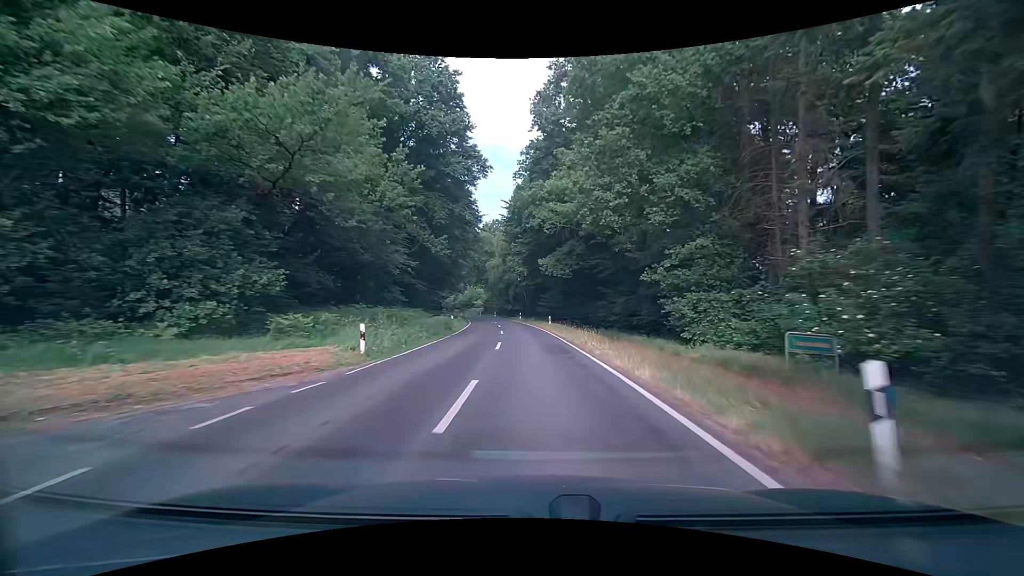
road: tertiary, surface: asphalt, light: Day
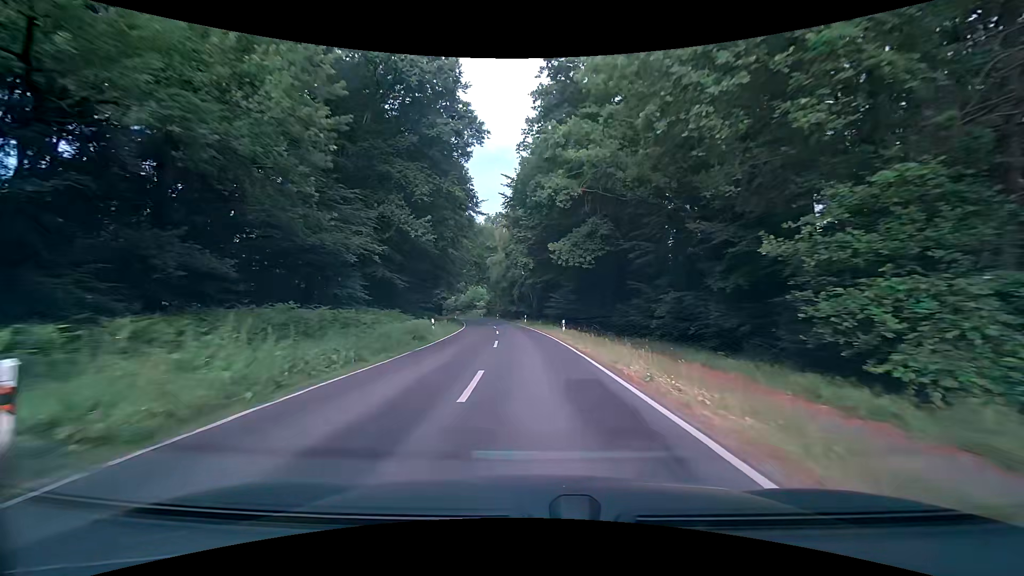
(0.0, +10.0) m; 0°
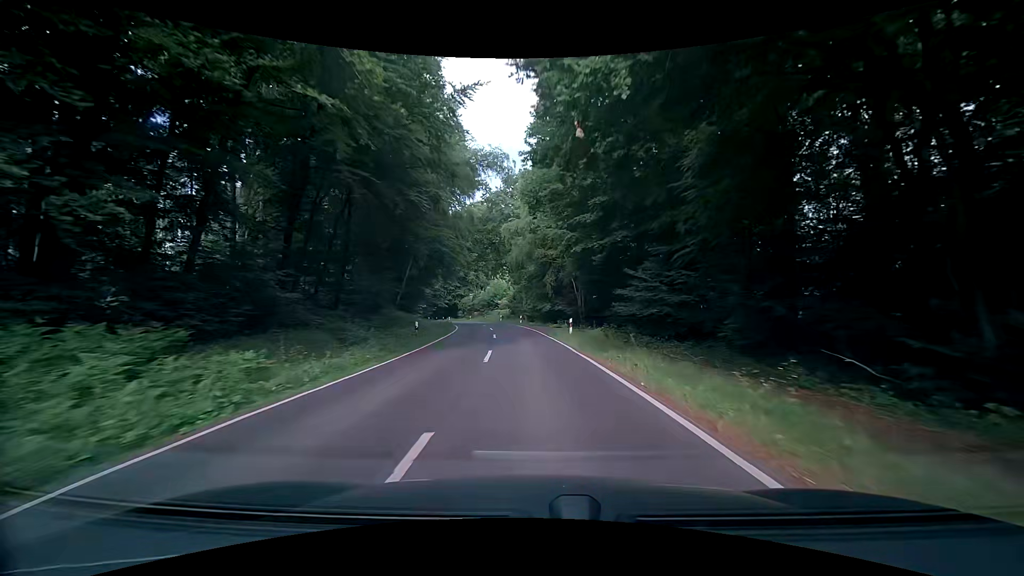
(-0.7, +29.9) m; -3°
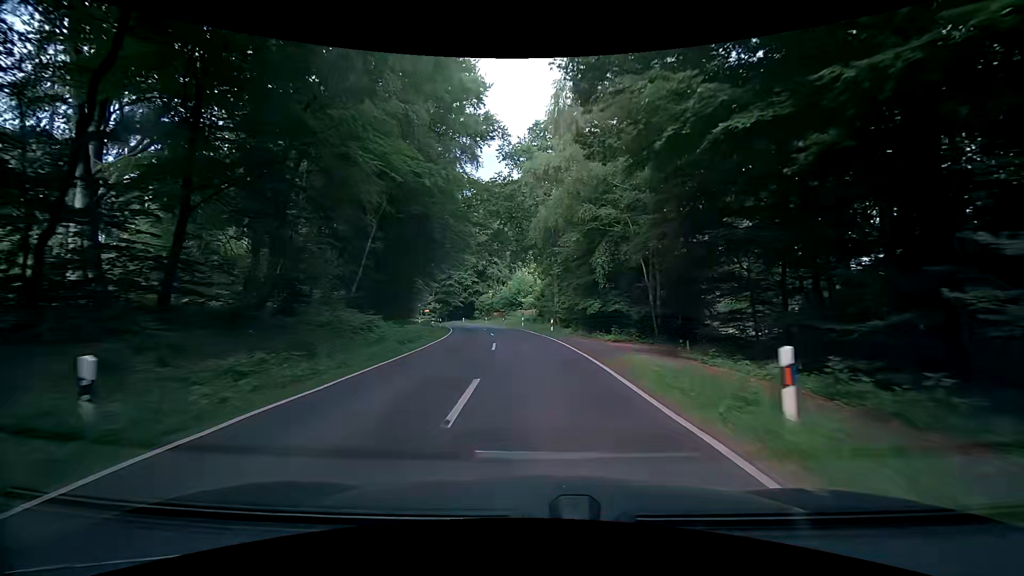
(-0.6, +19.5) m; -3°
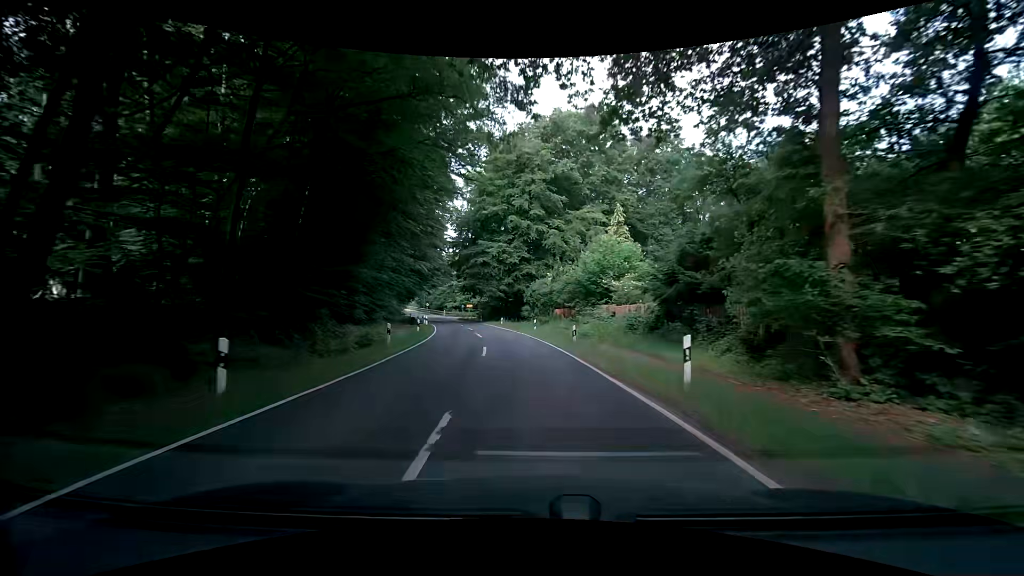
(-2.4, +37.6) m; -9°
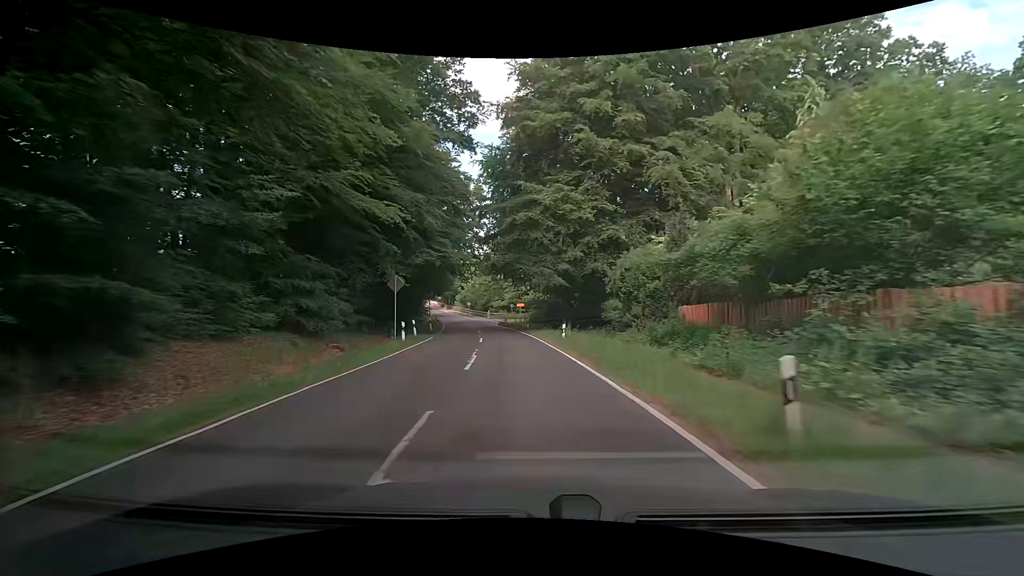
(-1.1, +27.6) m; -5°
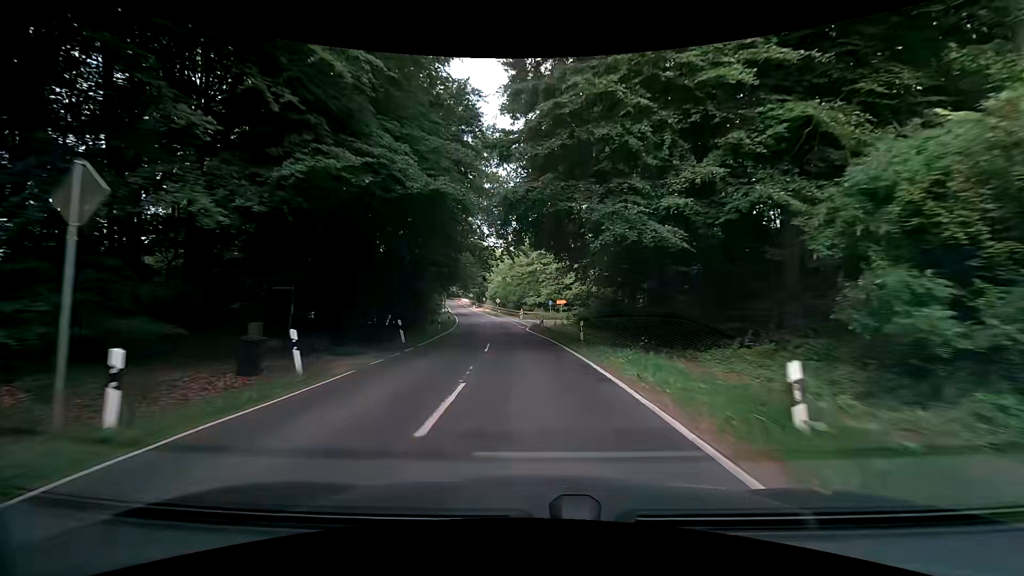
(-1.0, +18.4) m; -5°
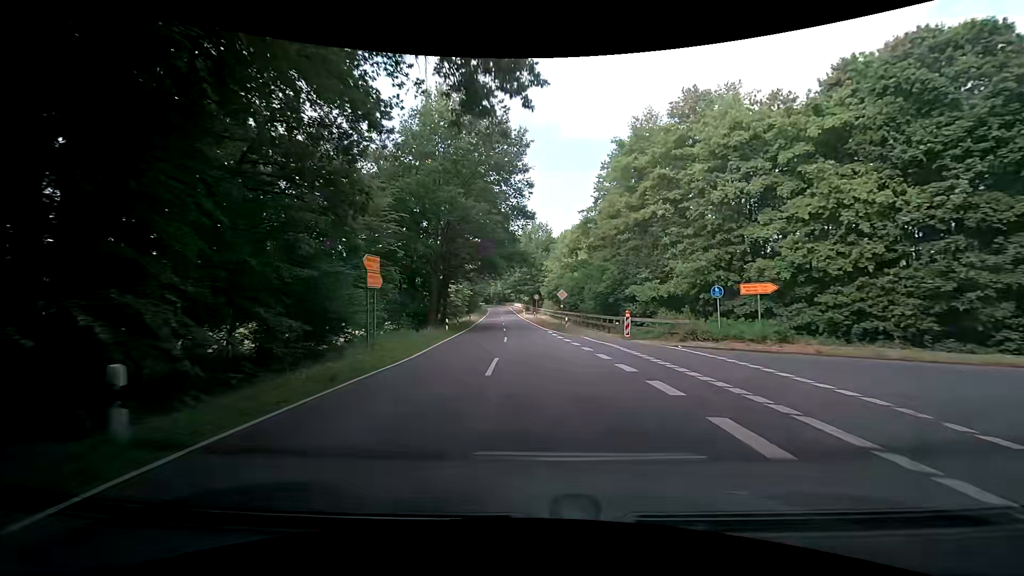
(-3.6, +46.9) m; -7°
(0, +10) (0, +20) (-1, +30) (-2, +40) (-2, +50) (-3, +60) (-4, +70) (-4, +80) (-5, +90) (-6, +100) m
